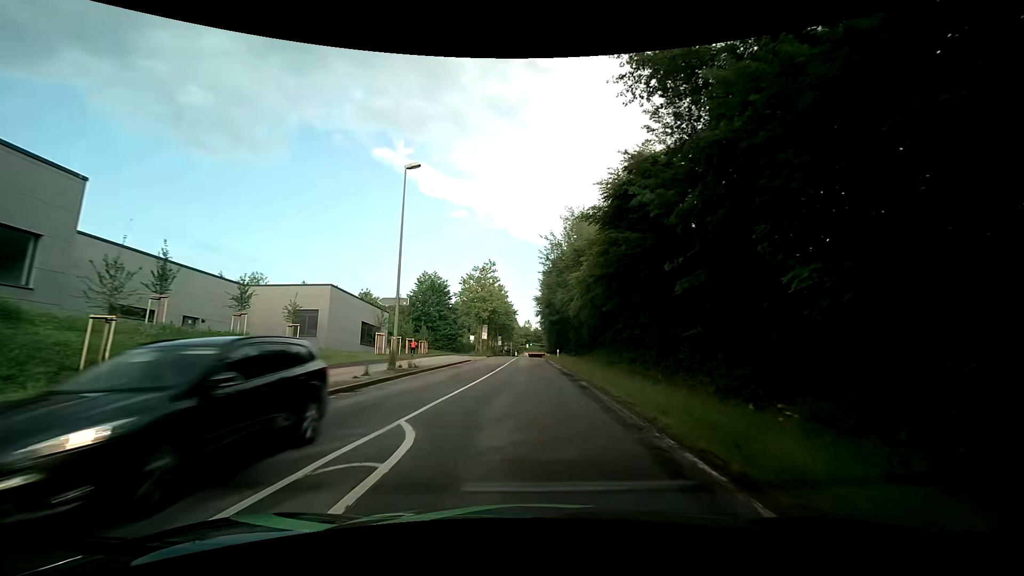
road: secondary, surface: asphalt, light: Day
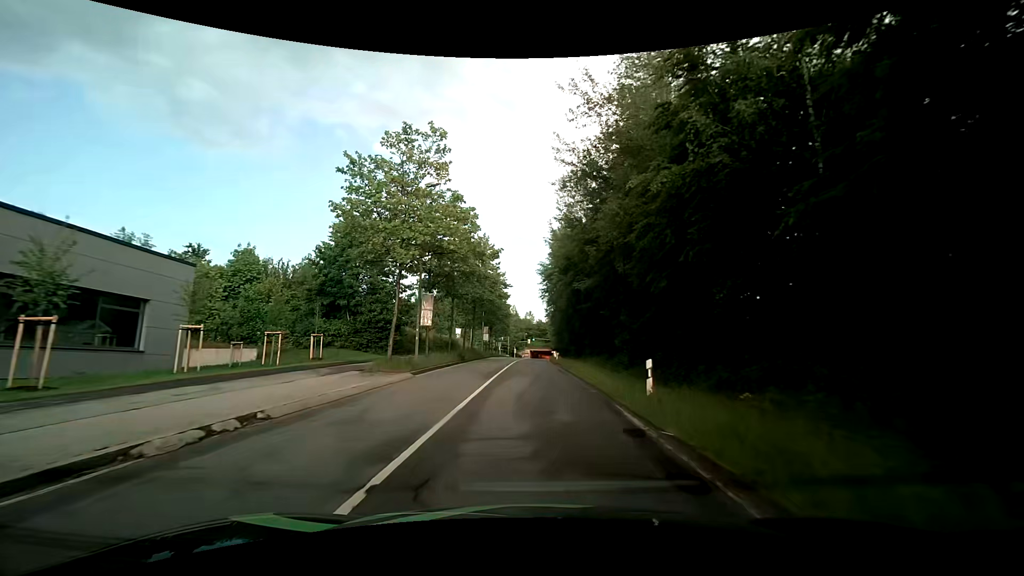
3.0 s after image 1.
(-0.3, +37.0) m; -1°
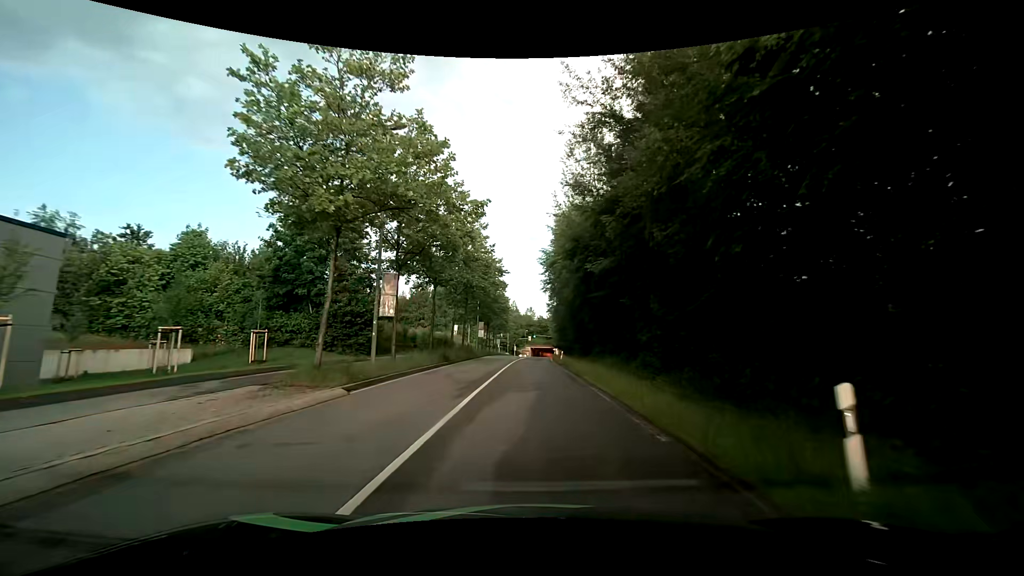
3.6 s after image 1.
(+0.1, +7.5) m; +1°
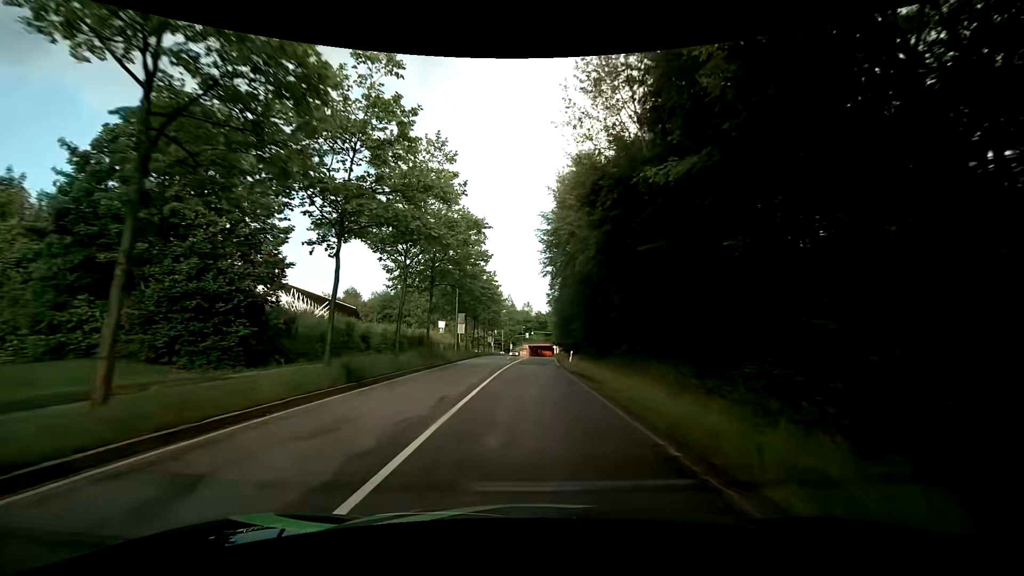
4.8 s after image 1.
(+0.1, +15.2) m; 0°
(0, +10) (0, +20) (0, +30) (0, +40) (+1, +50) (+1, +60) (+1, +70) (+2, +80) (+2, +90) (+2, +100) m
